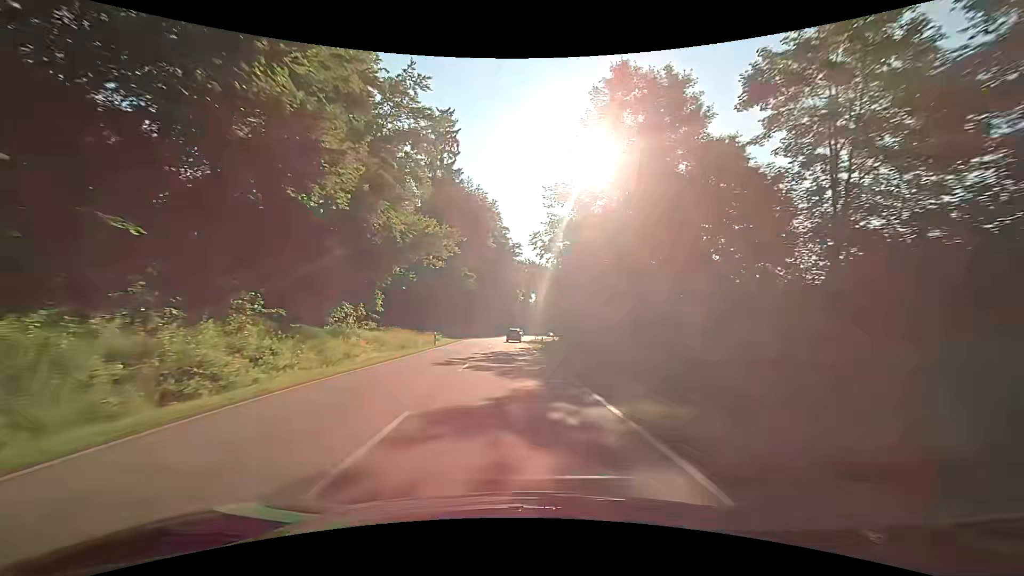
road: secondary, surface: asphalt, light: Day
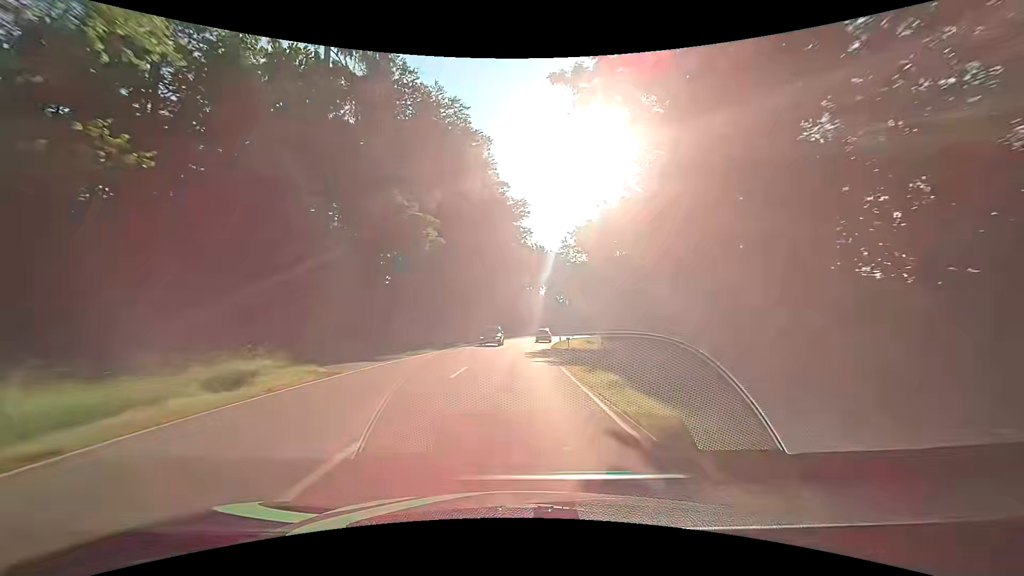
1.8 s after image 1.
(-0.4, +37.9) m; -1°
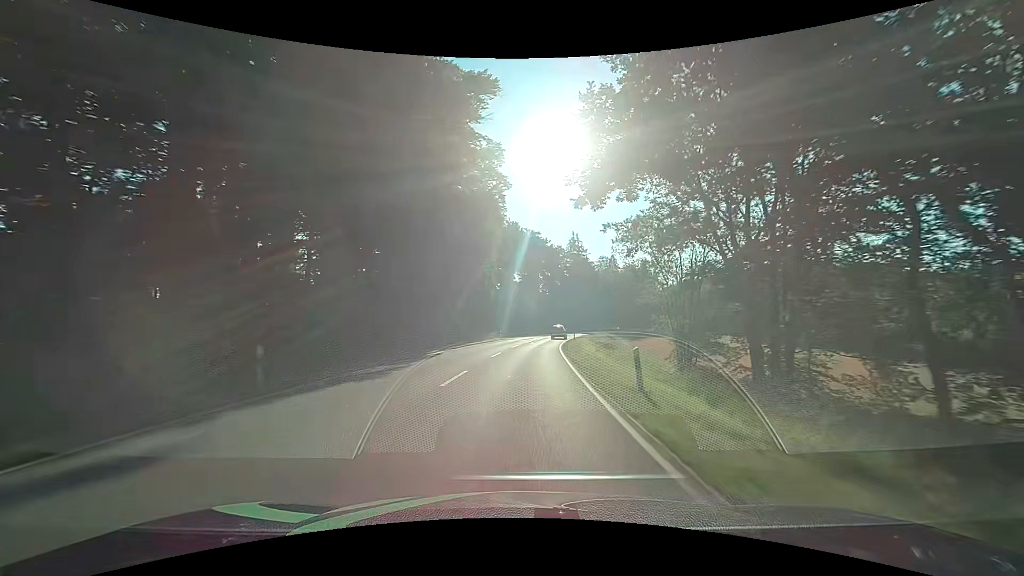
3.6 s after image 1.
(+1.0, +38.0) m; +3°
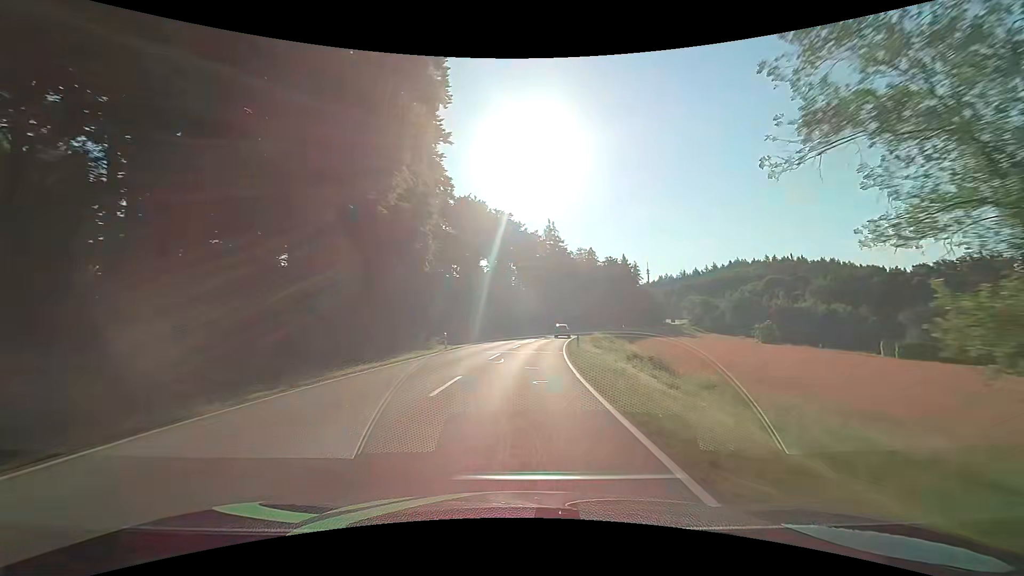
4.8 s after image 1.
(+0.8, +25.3) m; +3°
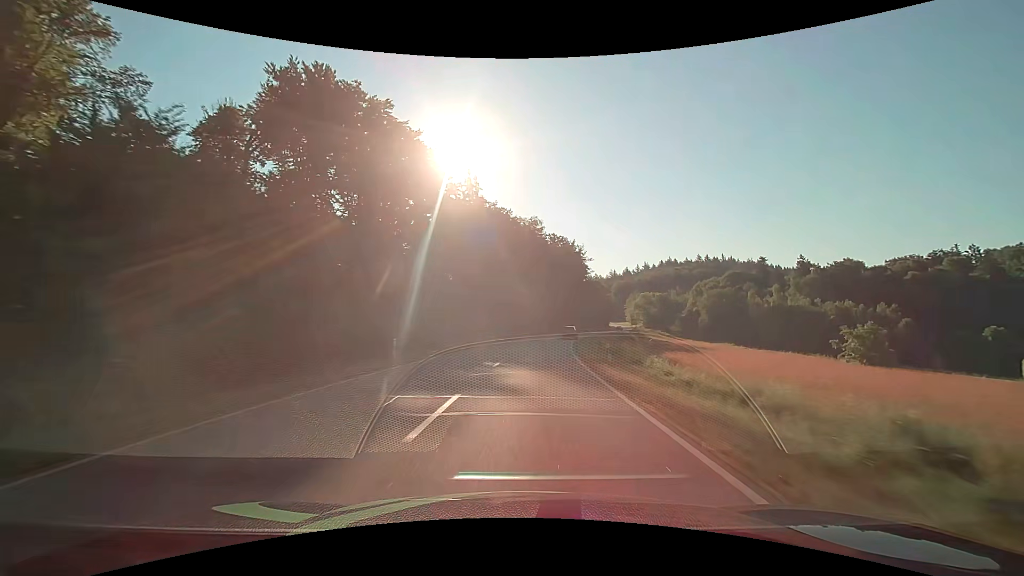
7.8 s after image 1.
(+5.0, +63.1) m; +9°
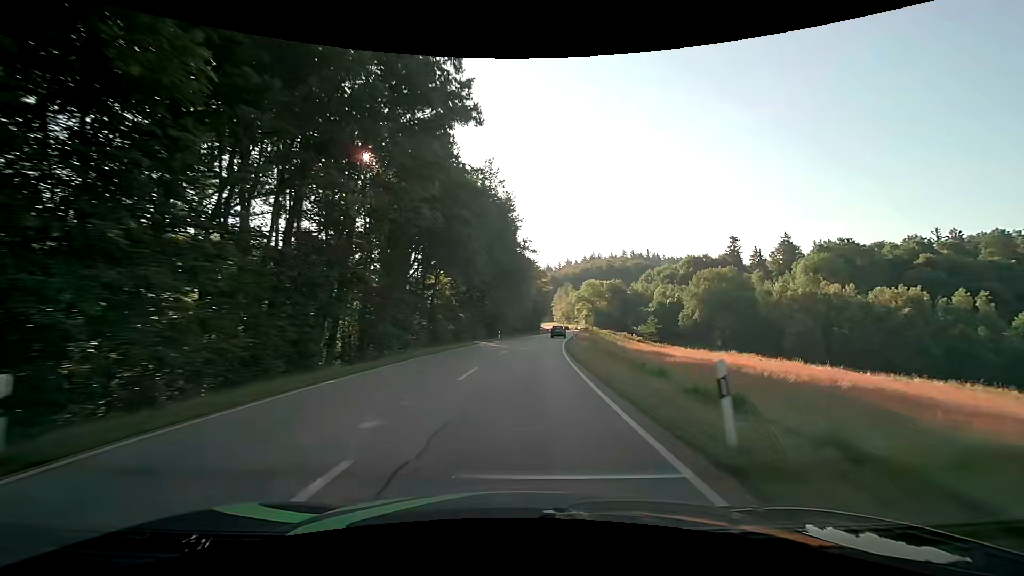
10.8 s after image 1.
(+5.8, +64.2) m; +10°
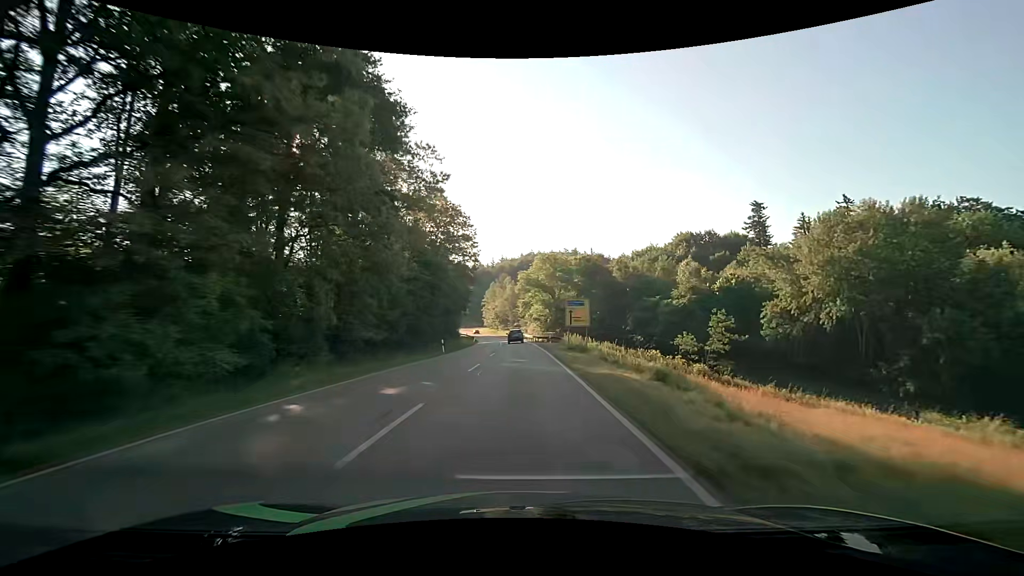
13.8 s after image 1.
(+5.1, +67.2) m; +8°
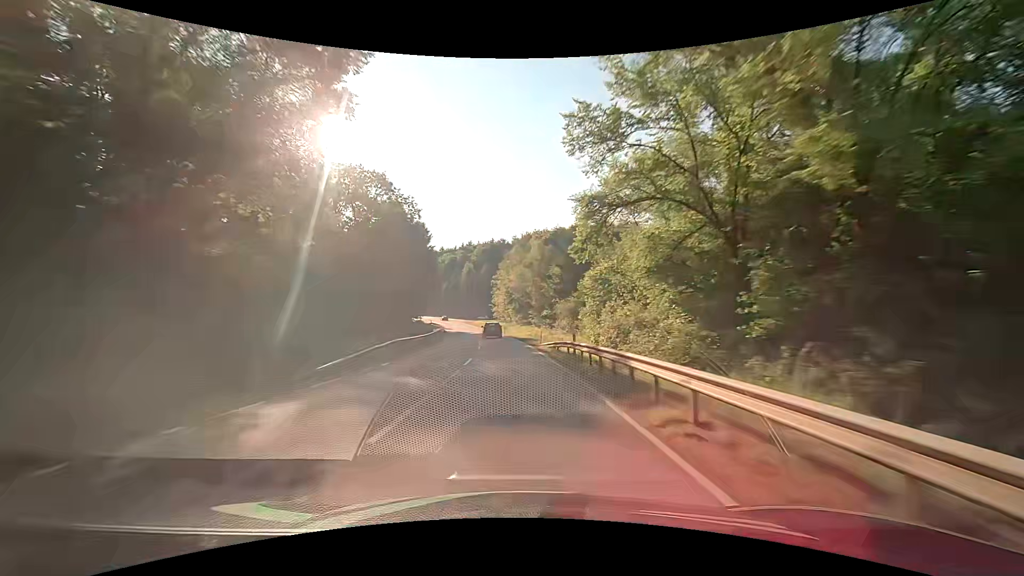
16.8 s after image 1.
(-0.6, +71.5) m; -3°
(0, +10) (0, +20) (-1, +30) (-1, +40) (-2, +50) (-3, +60) (-4, +70) (-6, +80) (-7, +90) (-9, +99) m
